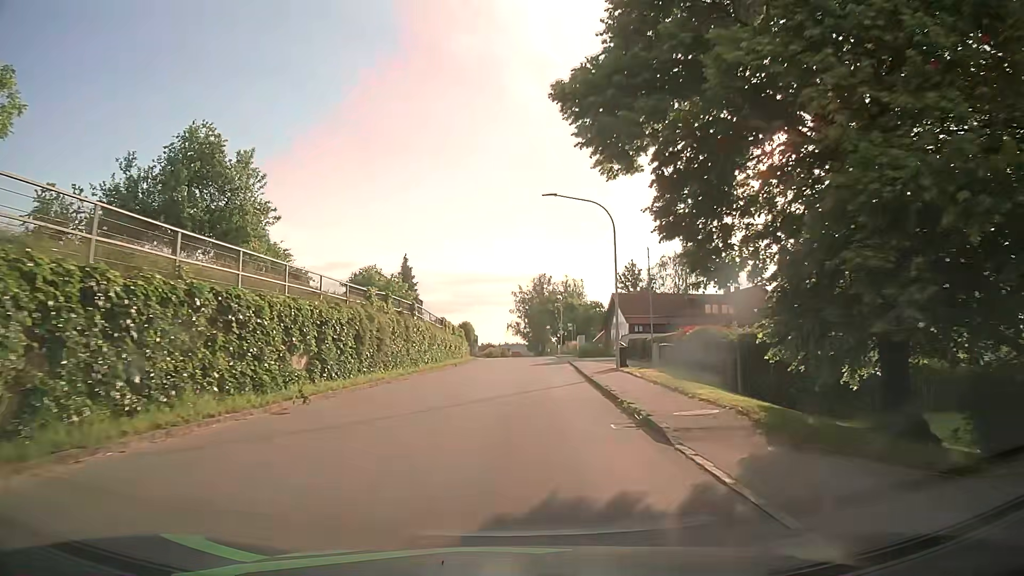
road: tertiary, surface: asphalt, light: Day
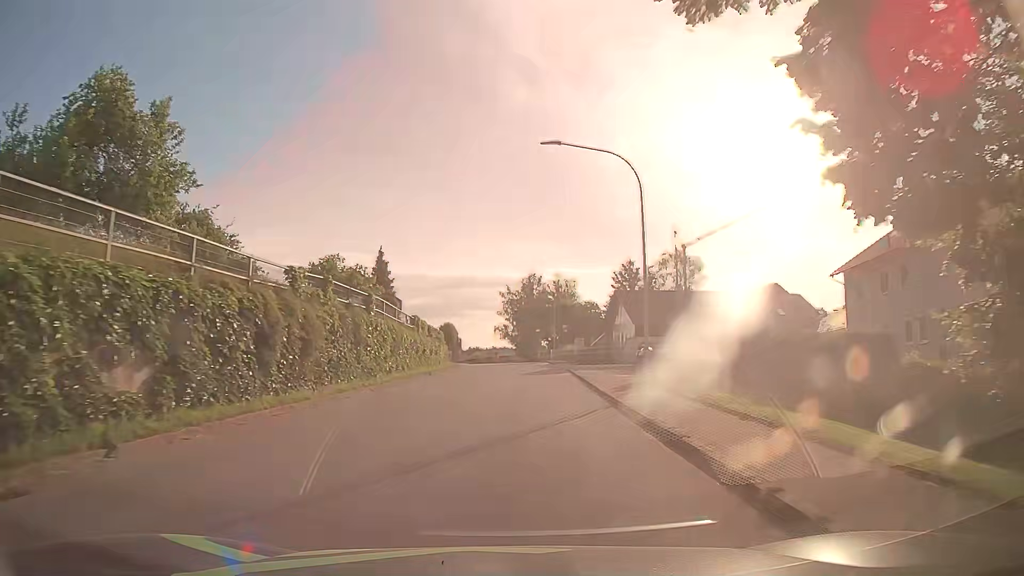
(0.0, +7.9) m; 0°
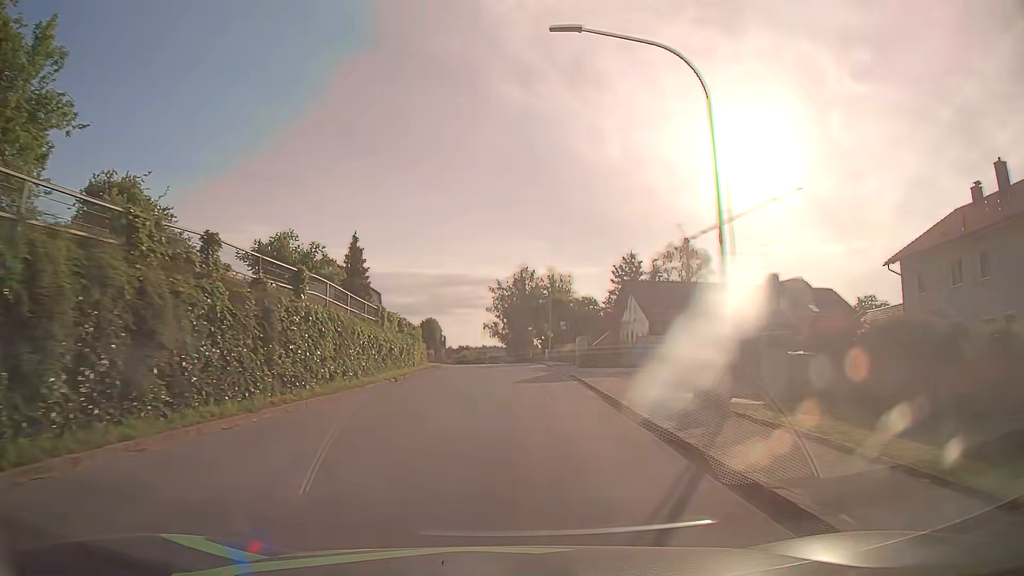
(+0.1, +7.8) m; 0°
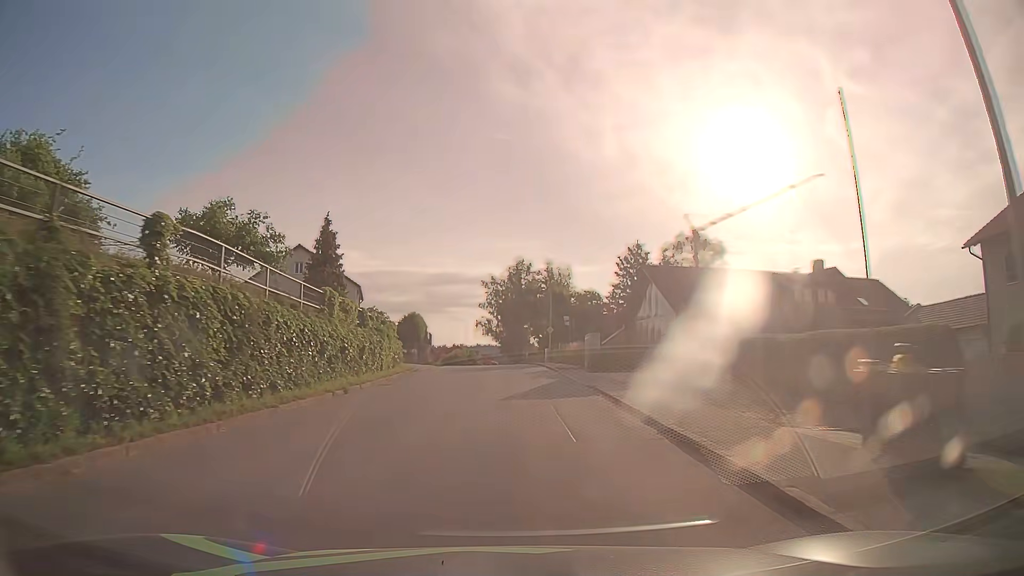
(+0.2, +7.7) m; +1°
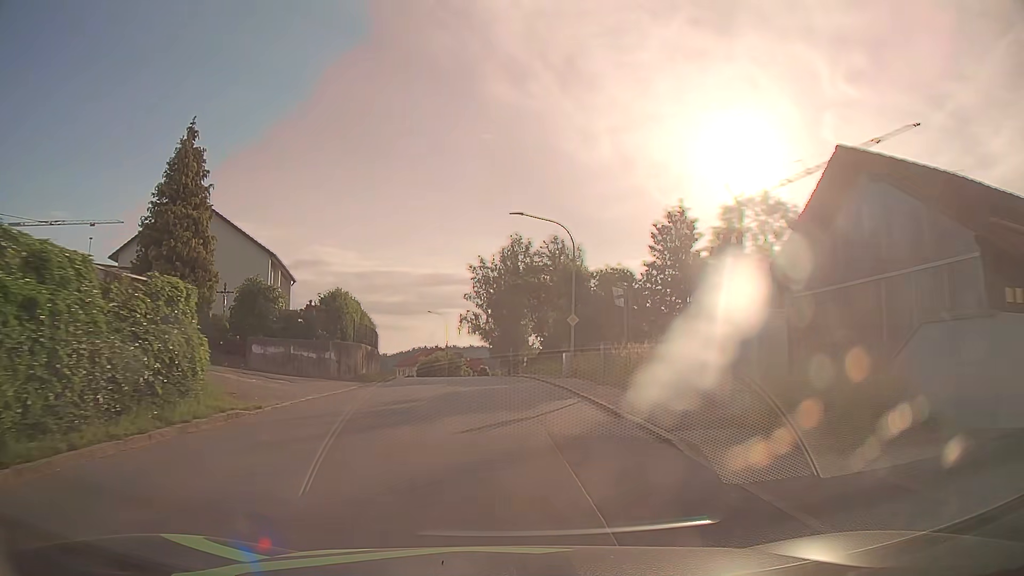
(+0.4, +23.1) m; +1°
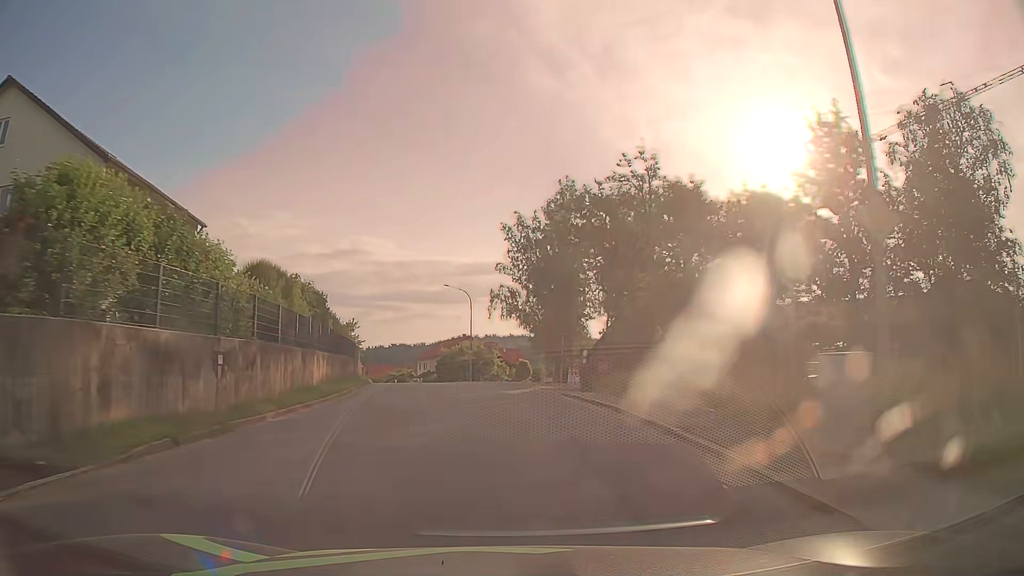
(-0.6, +23.3) m; -3°
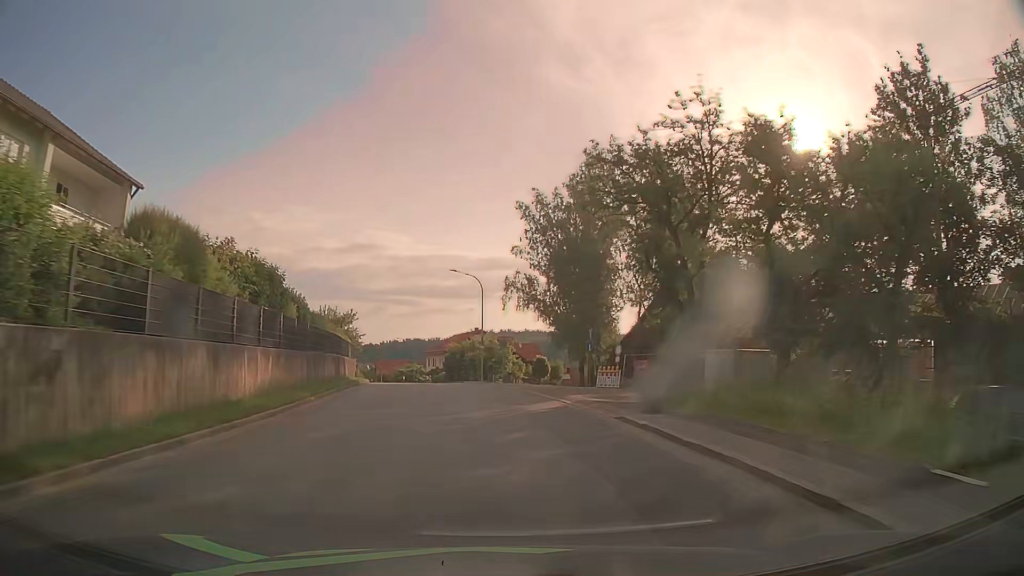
(-0.1, +7.9) m; -1°
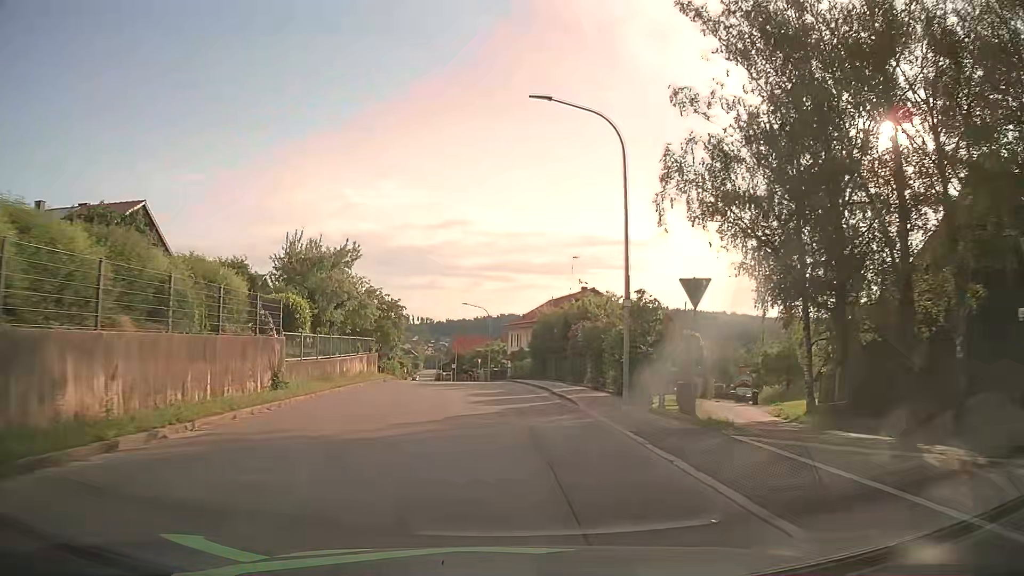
(-2.3, +32.0) m; -8°
(0, +10) (0, +20) (-1, +30) (-2, +40) (-3, +50) (-4, +60) (-5, +70) (-7, +80) (-8, +90) (-9, +99) m
